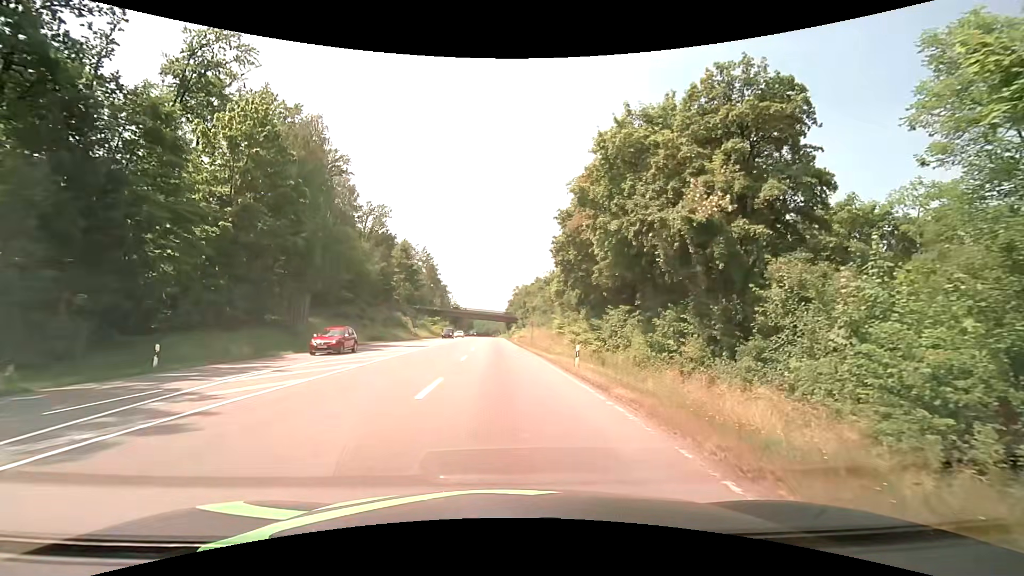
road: secondary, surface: asphalt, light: Day
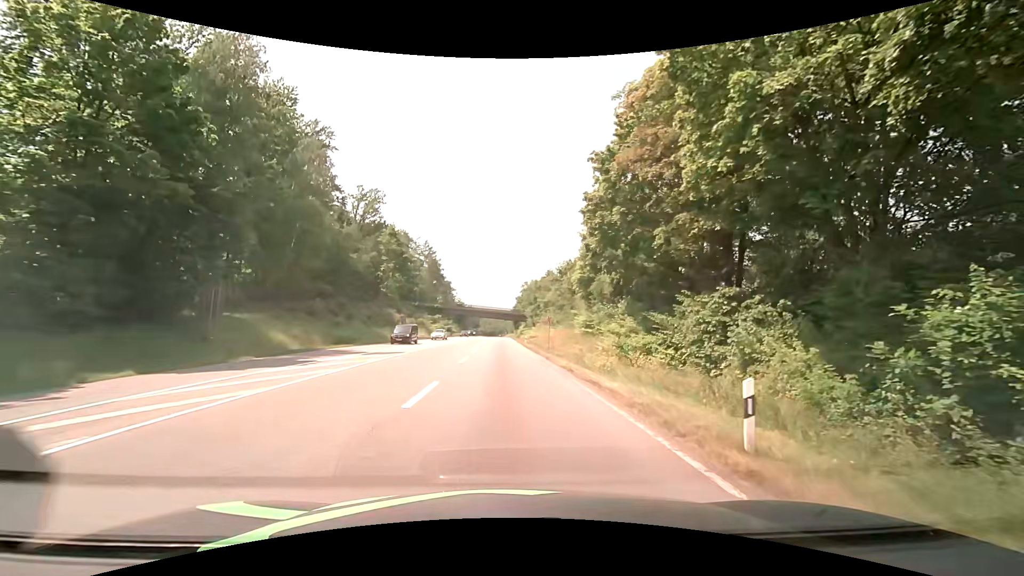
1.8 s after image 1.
(0.0, +13.6) m; -1°
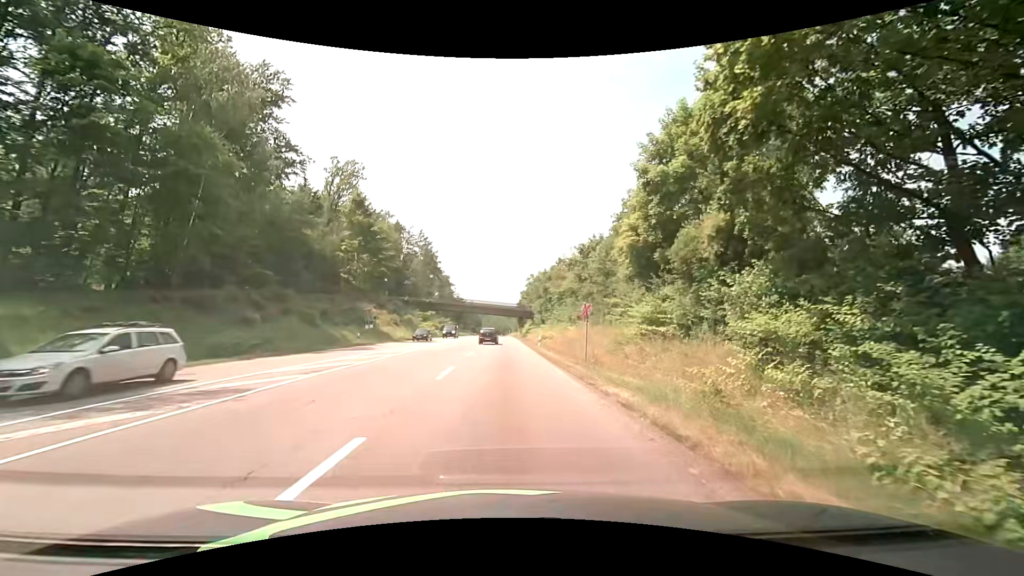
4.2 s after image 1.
(0.0, +18.1) m; 0°
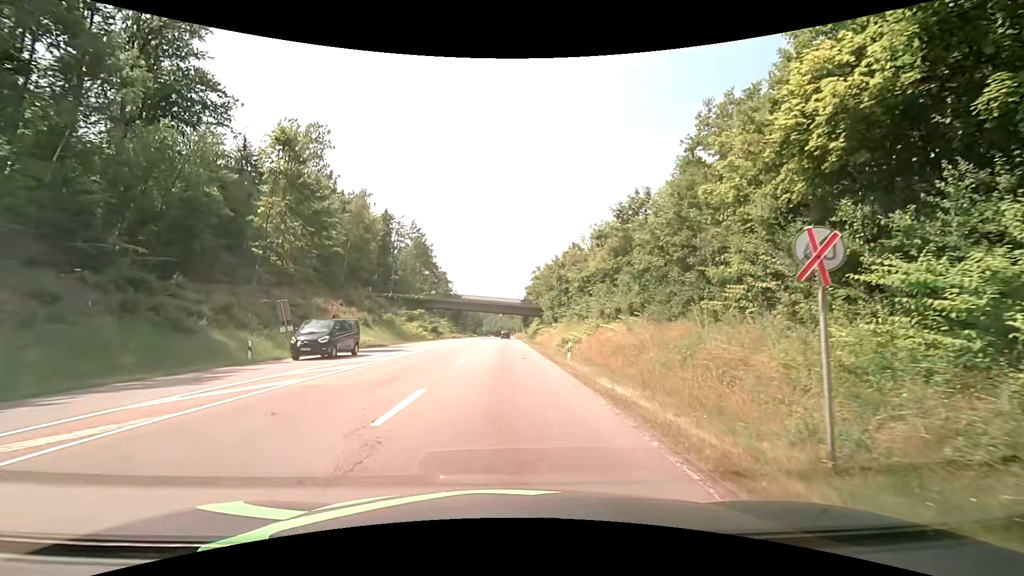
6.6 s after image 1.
(+0.1, +18.1) m; 0°
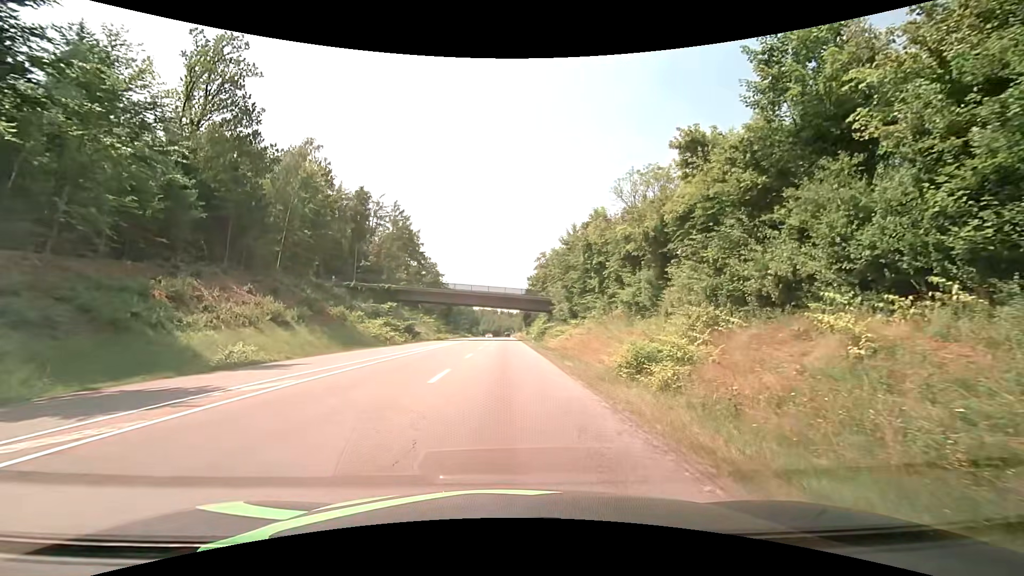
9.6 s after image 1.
(+0.2, +22.5) m; +1°
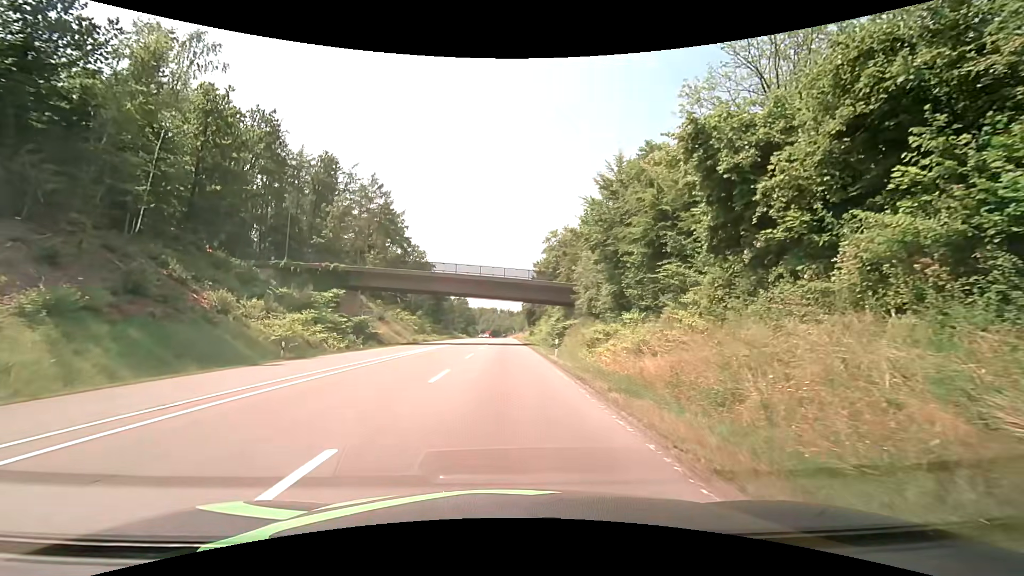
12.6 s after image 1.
(-0.1, +22.9) m; 0°
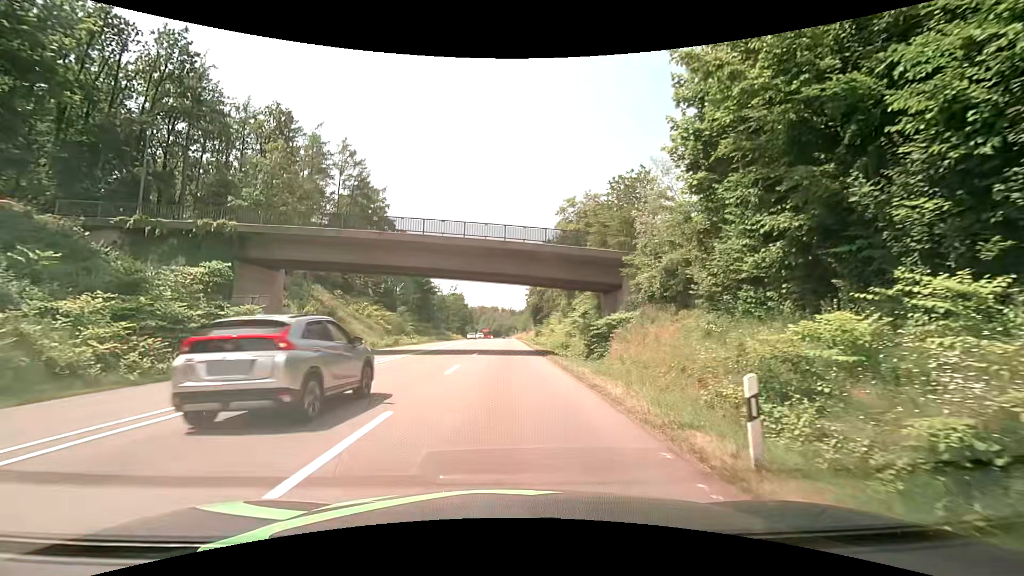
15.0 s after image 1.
(+0.1, +20.6) m; 0°
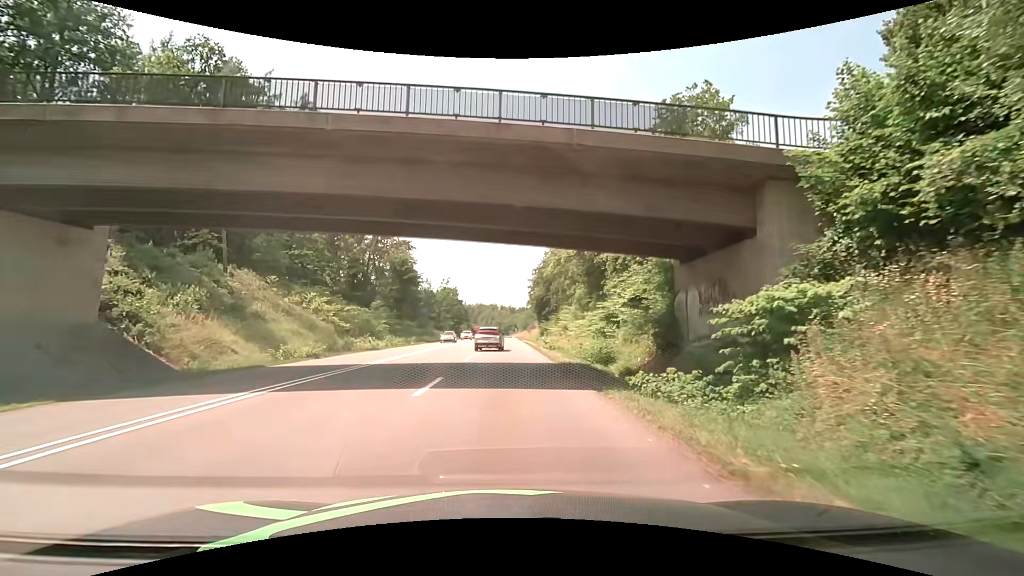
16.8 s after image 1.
(+0.1, +17.0) m; 0°
(0, +10) (0, +20) (0, +30) (0, +40) (0, +50) (0, +60) (0, +70) (0, +80) (0, +90) (0, +100) m
